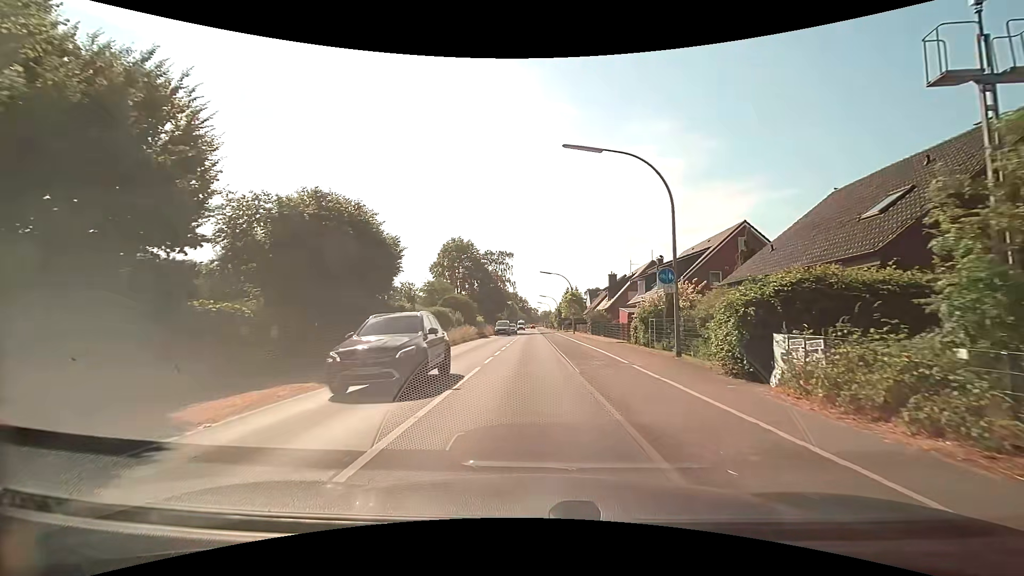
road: tertiary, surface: asphalt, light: Day
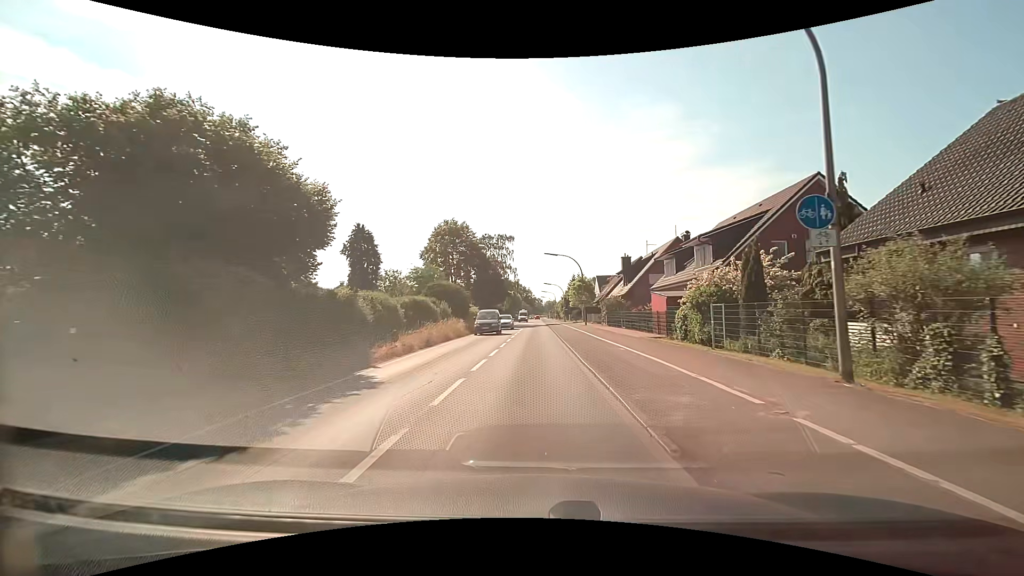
(-0.1, +9.2) m; -1°
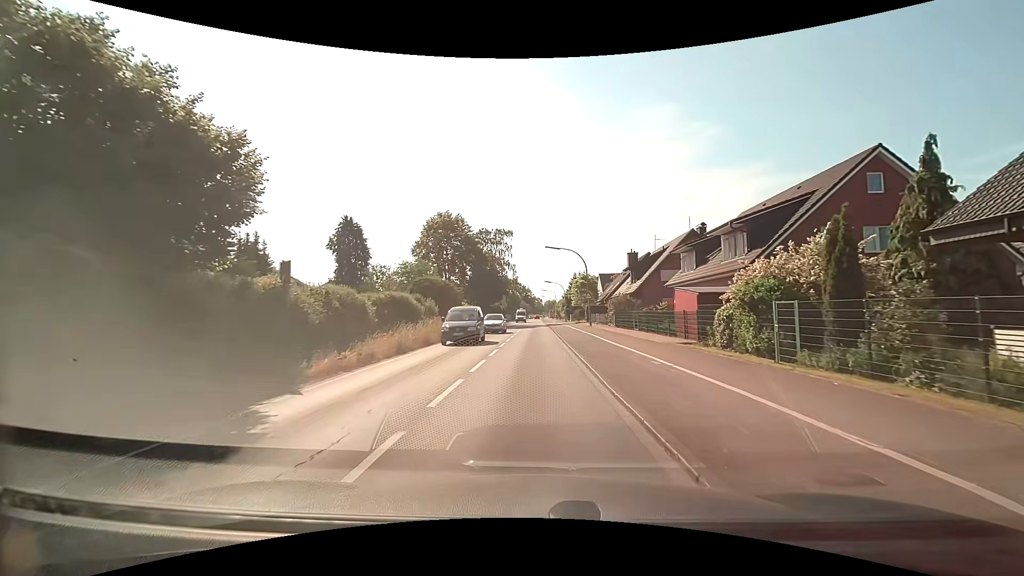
(0.0, +4.9) m; -1°
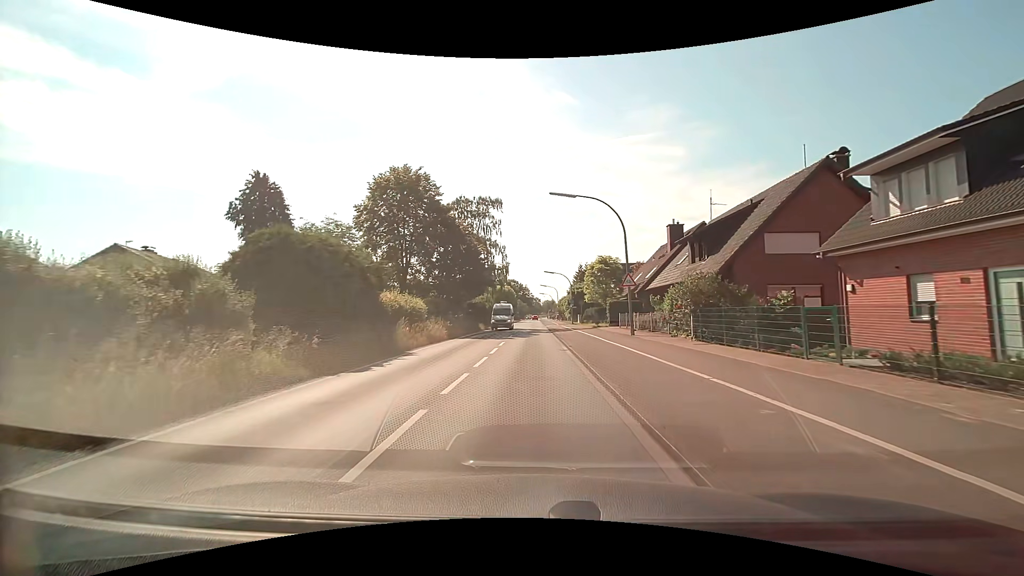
(+0.2, +21.7) m; 0°
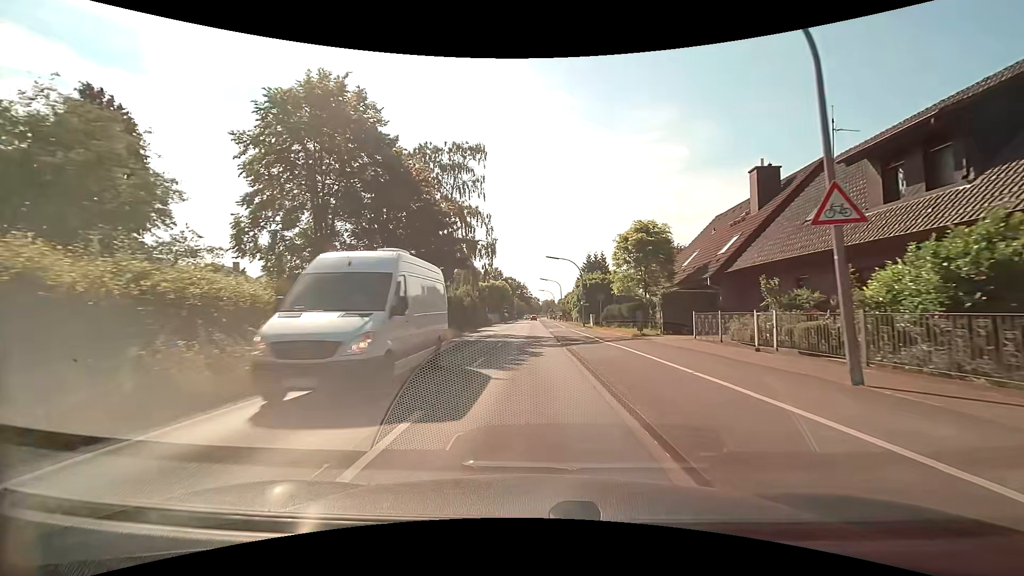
(0.0, +18.2) m; +1°
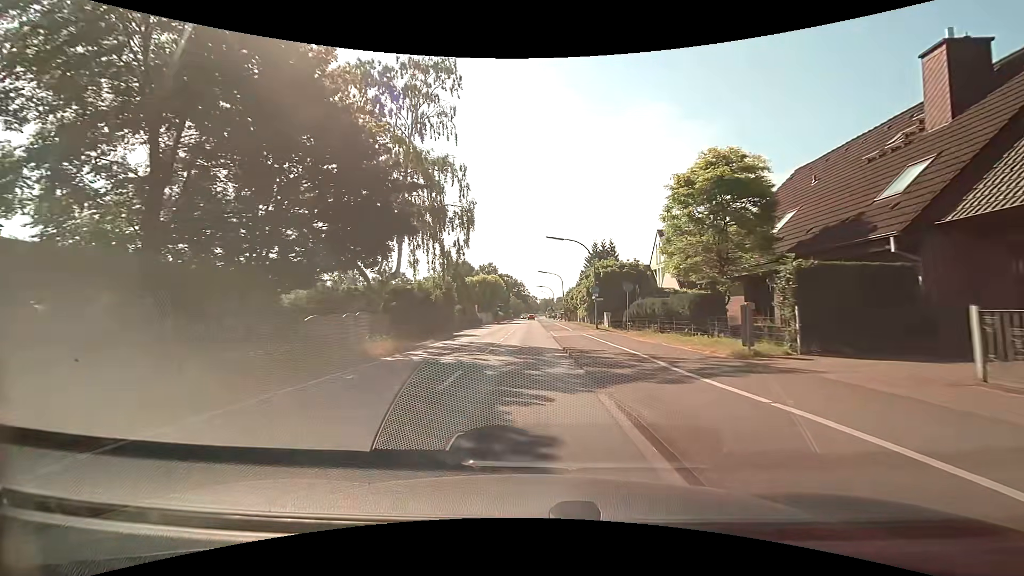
(-0.1, +13.0) m; 0°
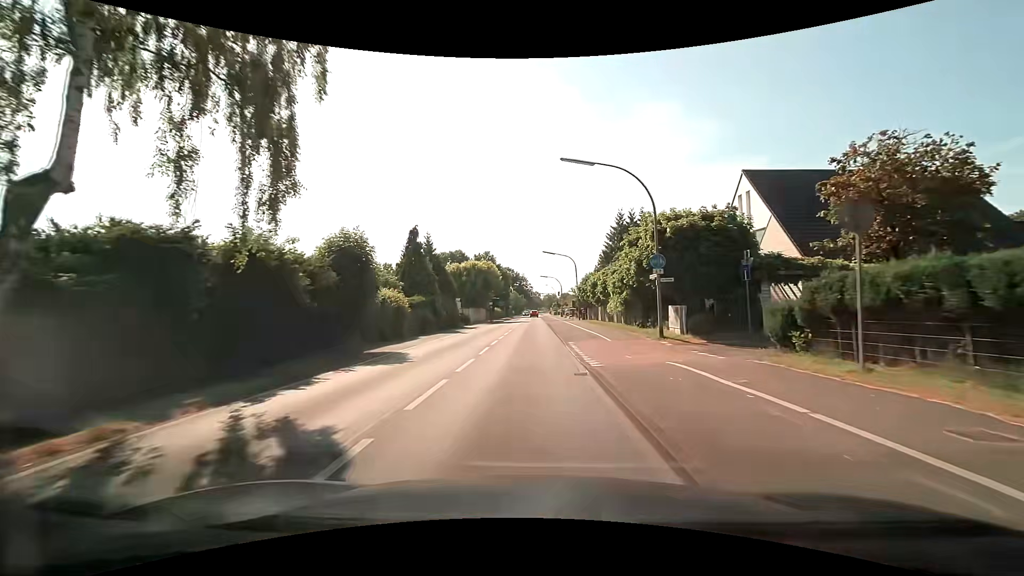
(0.0, +19.9) m; 0°
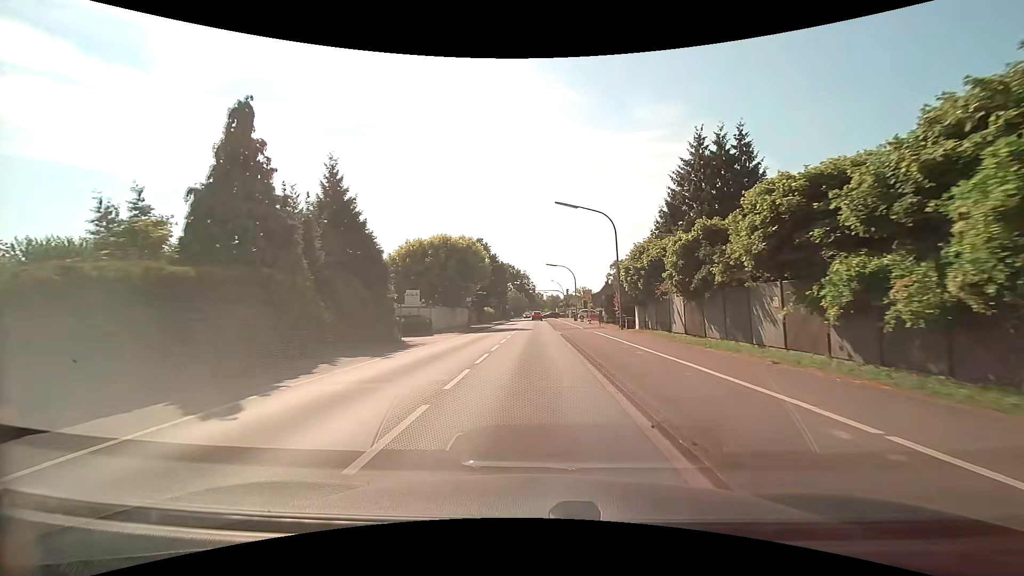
(-0.3, +25.3) m; 0°
(0, +10) (0, +20) (0, +30) (0, +40) (0, +50) (0, +60) (0, +70) (0, +80) (+1, +90) (+1, +100) m
